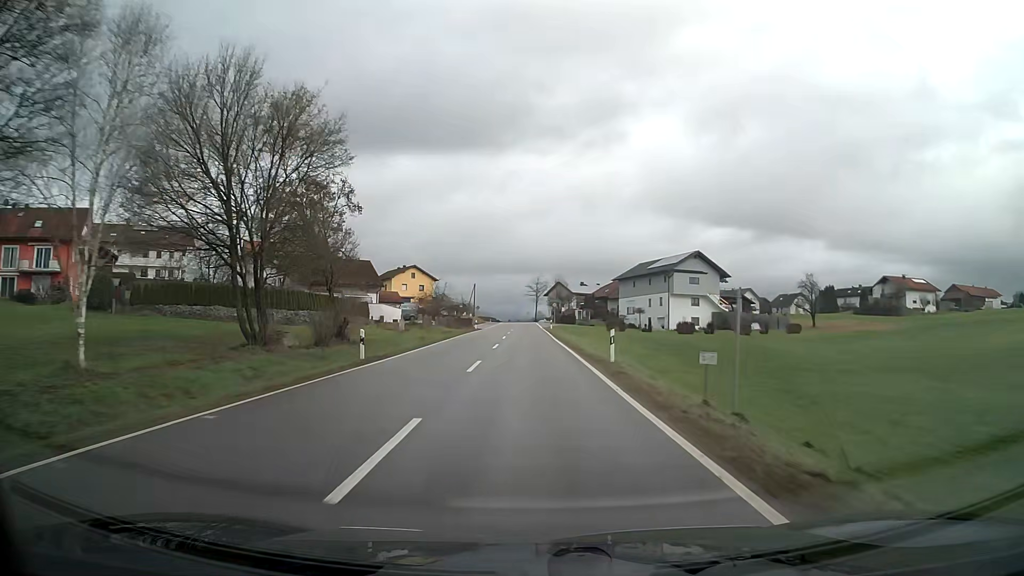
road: tertiary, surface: asphalt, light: Day
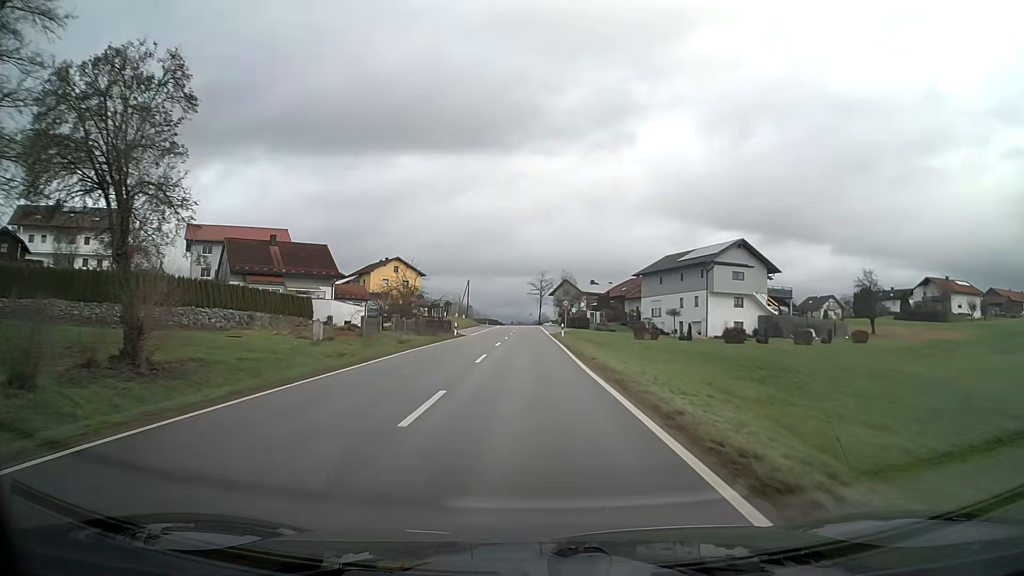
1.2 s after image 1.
(-0.1, +20.3) m; 0°
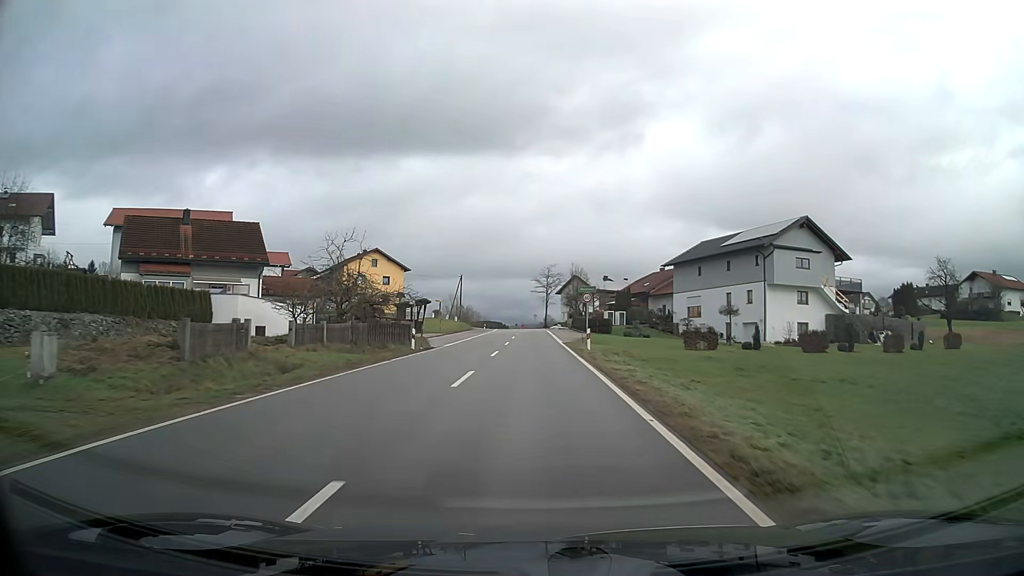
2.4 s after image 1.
(0.0, +18.7) m; 0°
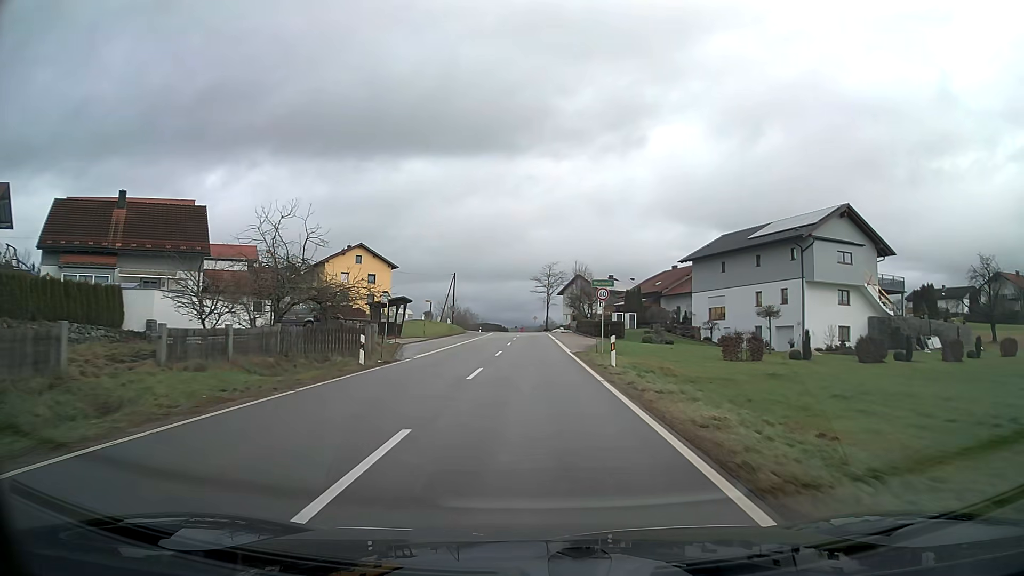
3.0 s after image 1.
(0.0, +9.0) m; 0°
